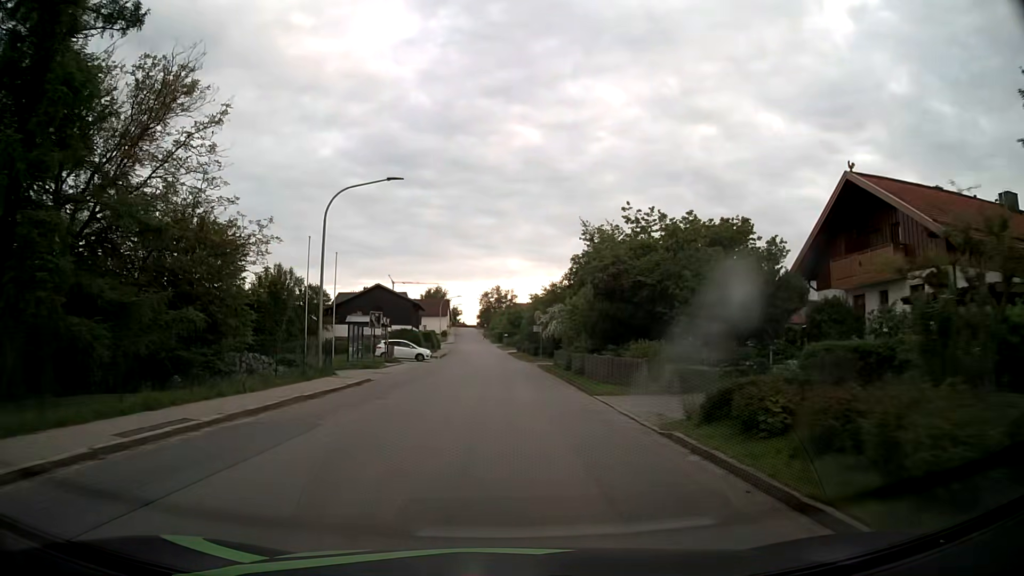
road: tertiary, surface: asphalt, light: Day
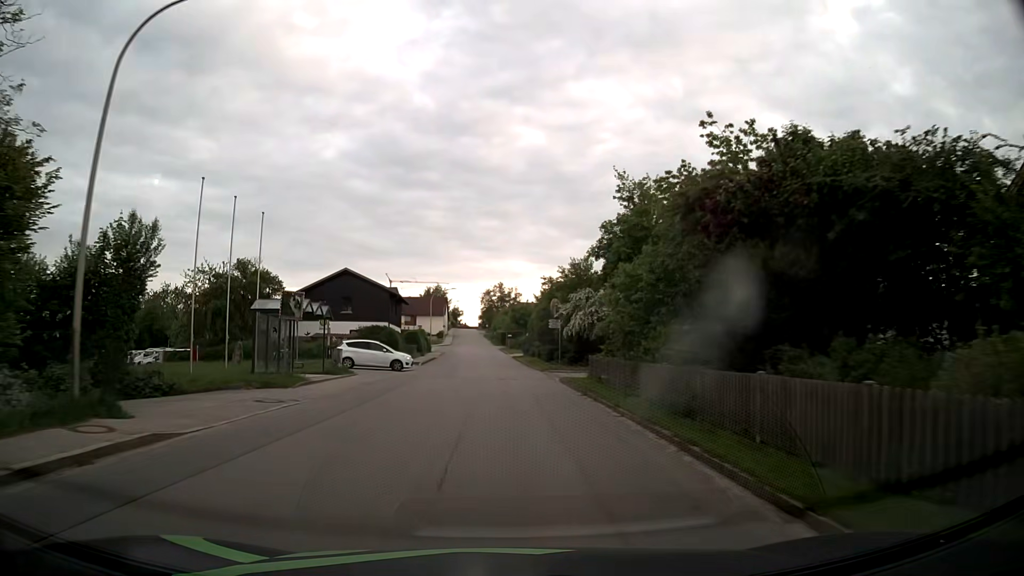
(0.0, +15.4) m; 0°
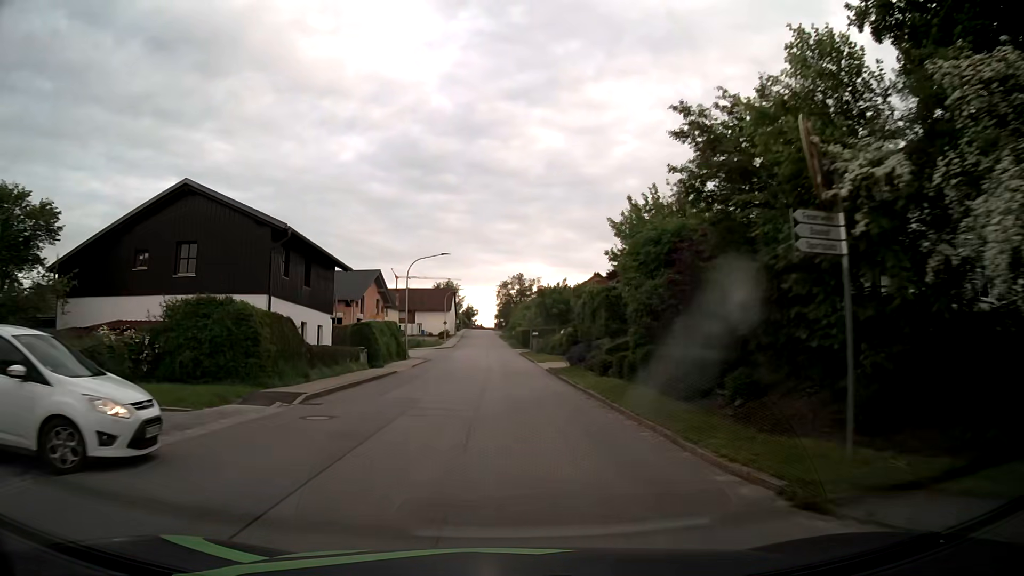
(-0.4, +30.5) m; -1°
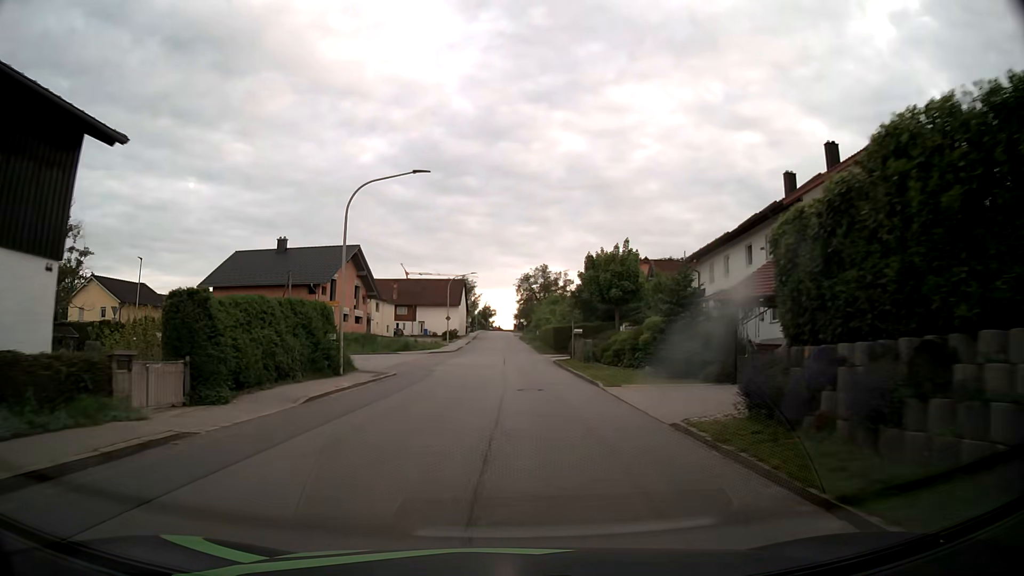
(-0.4, +22.7) m; -2°
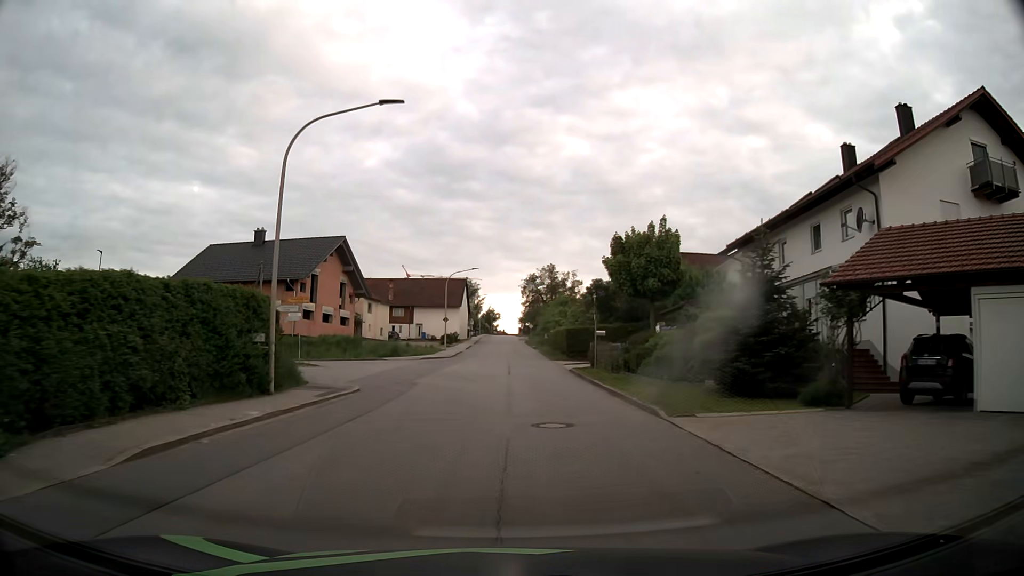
(0.0, +7.6) m; -1°
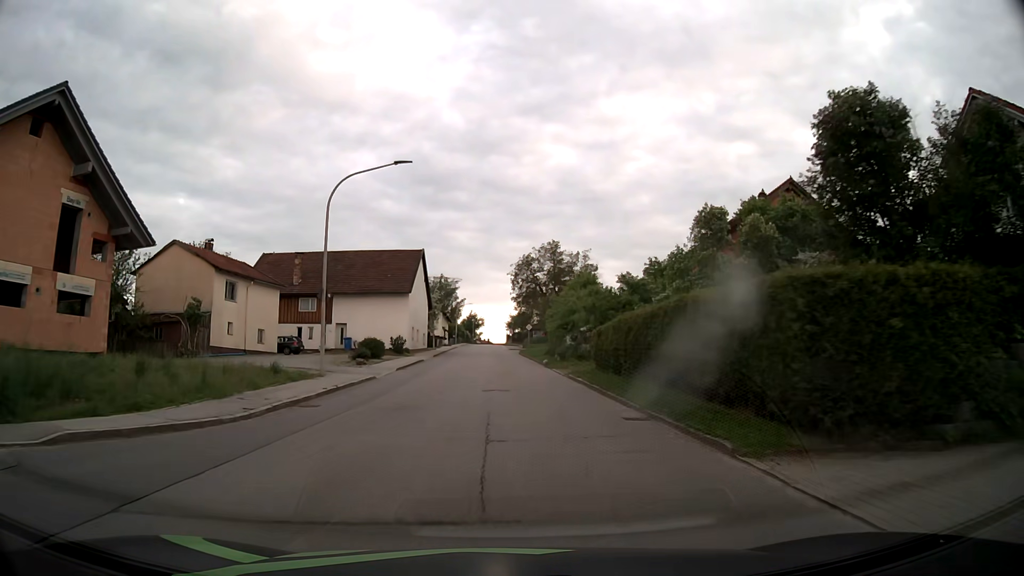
(+0.2, +37.7) m; +1°
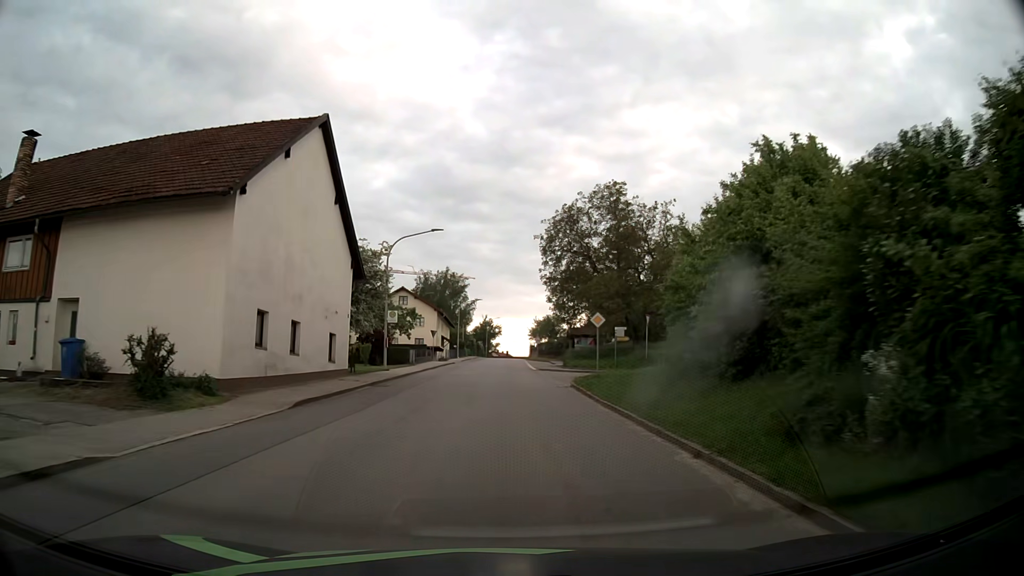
(-0.2, +37.4) m; -1°
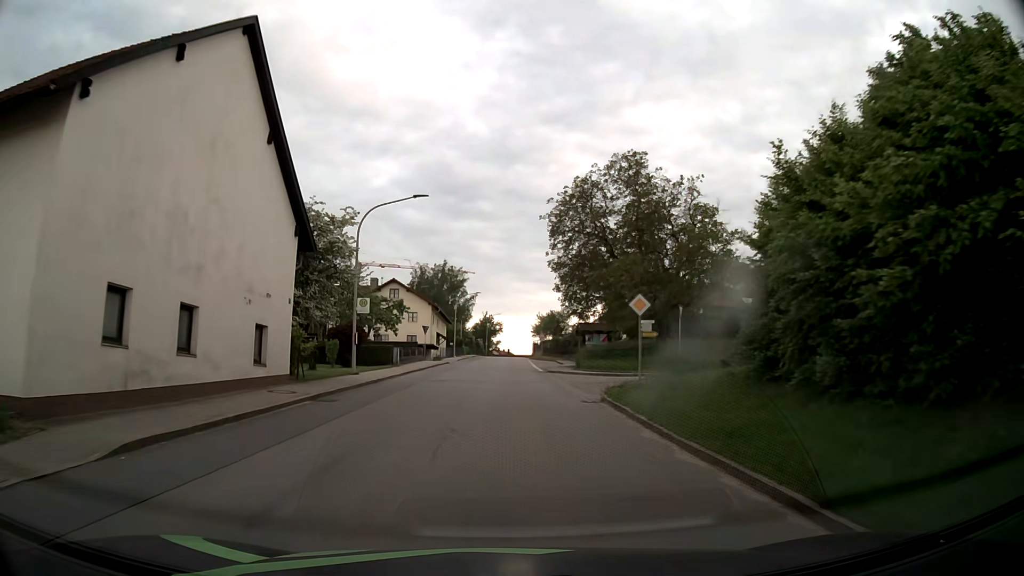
(0.0, +7.5) m; 0°
(0, +10) (0, +20) (0, +30) (0, +40) (0, +50) (0, +60) (0, +70) (0, +80) (0, +90) (0, +100) m
